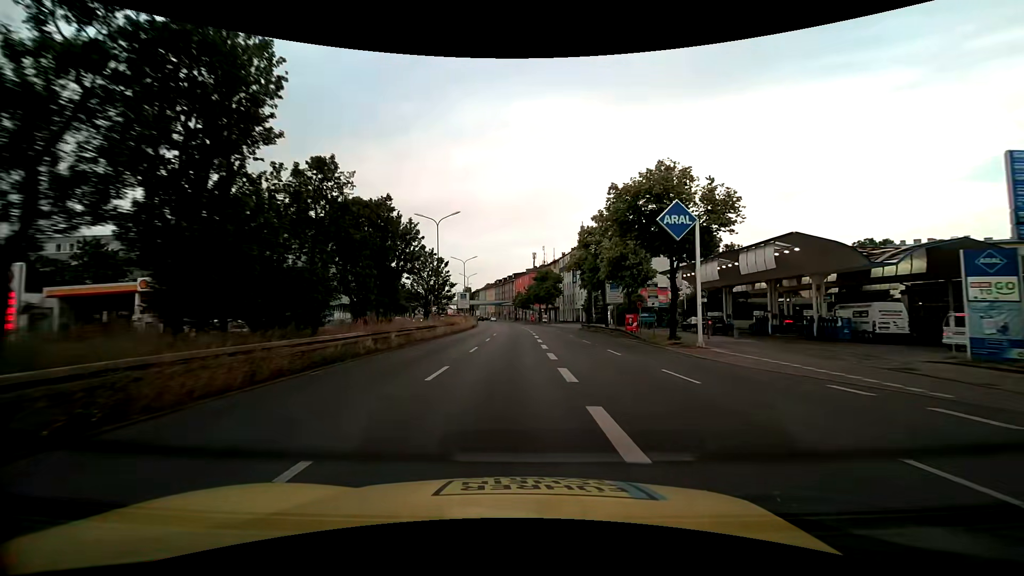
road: trunk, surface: asphalt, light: Day
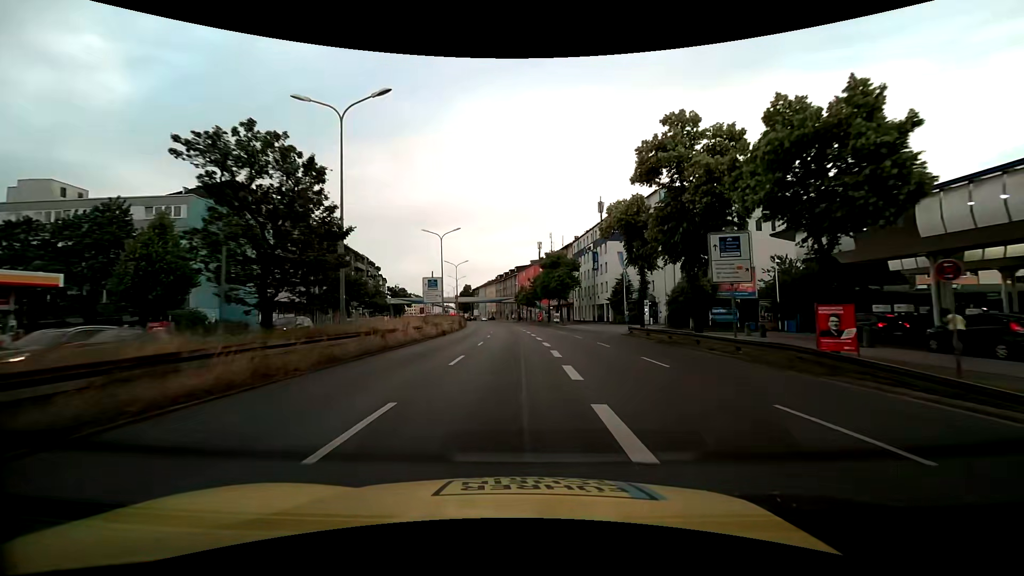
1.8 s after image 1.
(0.0, +24.2) m; -1°
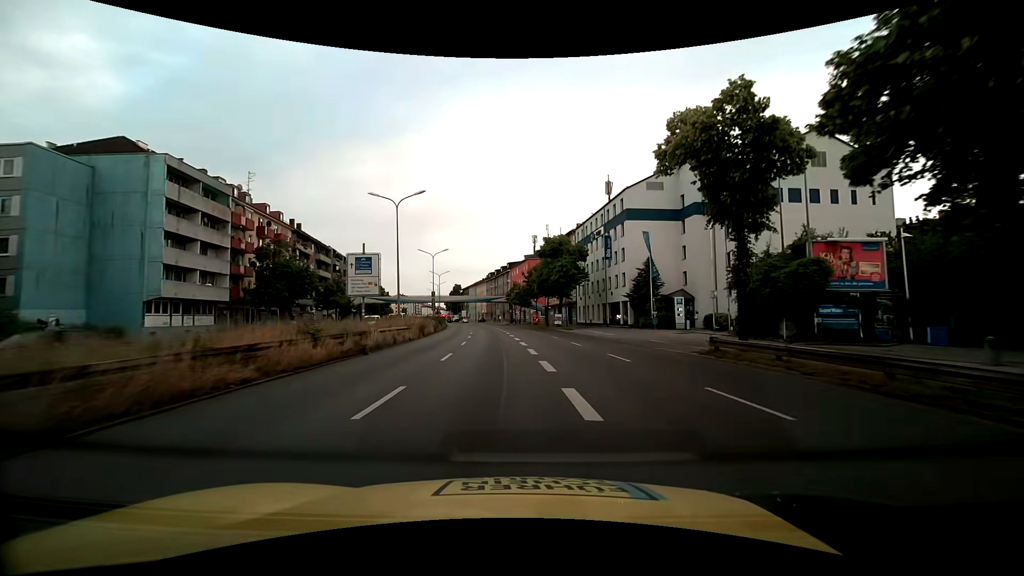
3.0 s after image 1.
(+0.1, +16.1) m; +1°
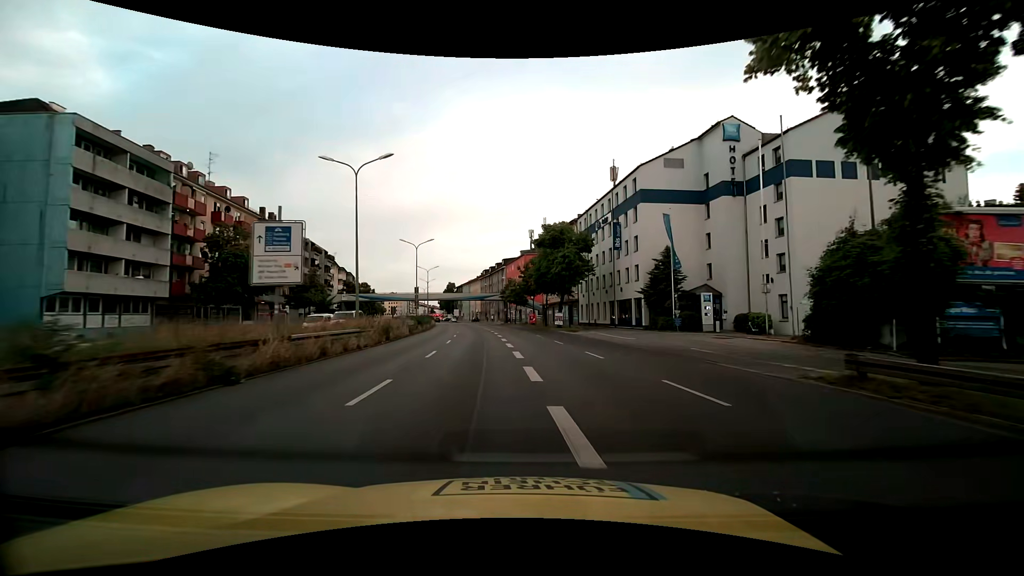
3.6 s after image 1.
(0.0, +8.0) m; 0°
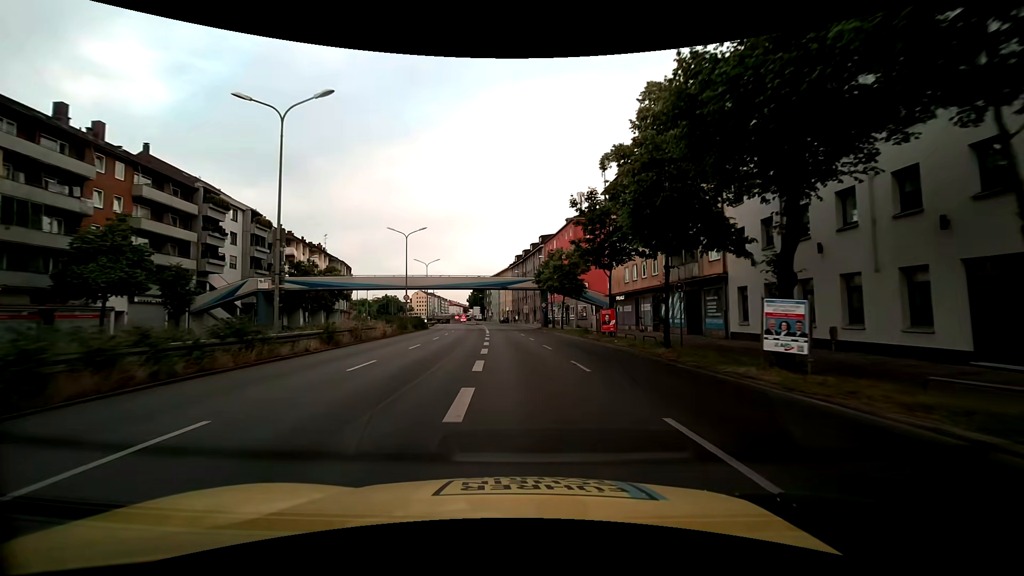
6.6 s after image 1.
(-1.2, +40.3) m; -4°
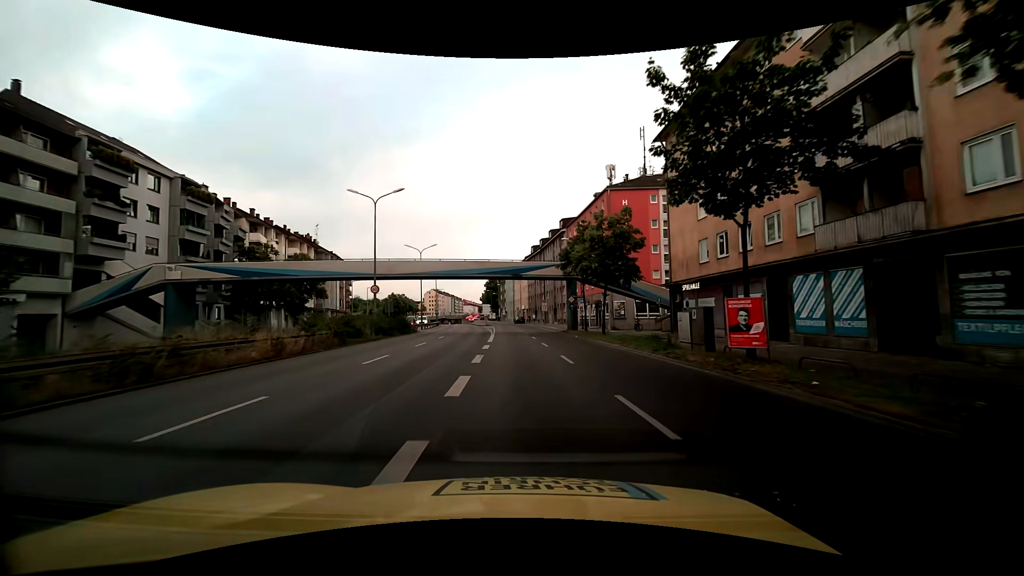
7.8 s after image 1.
(-0.3, +16.1) m; -2°
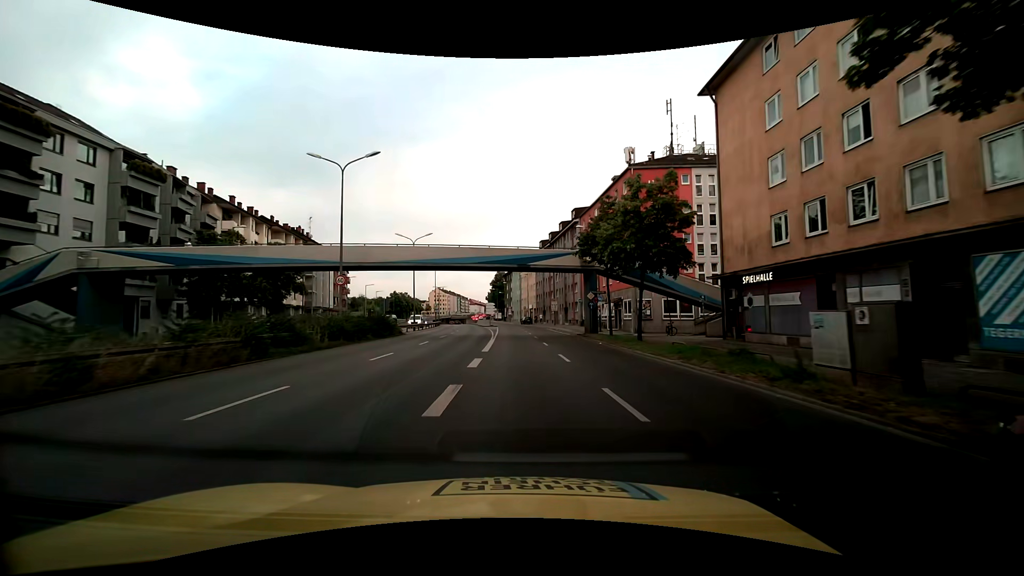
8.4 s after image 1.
(0.0, +8.1) m; 0°
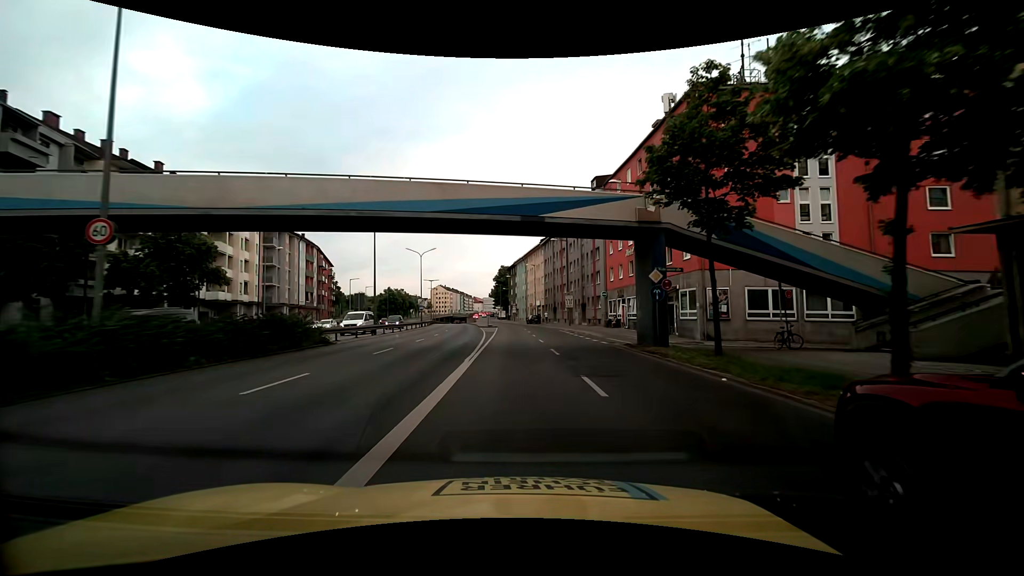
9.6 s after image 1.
(-0.2, +16.1) m; -1°
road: trunk_link
(0, +10) (0, +20) (0, +30) (0, +40) (-1, +50) (-1, +60) (-2, +70) (-3, +80) (-4, +90) (-5, +100) m
